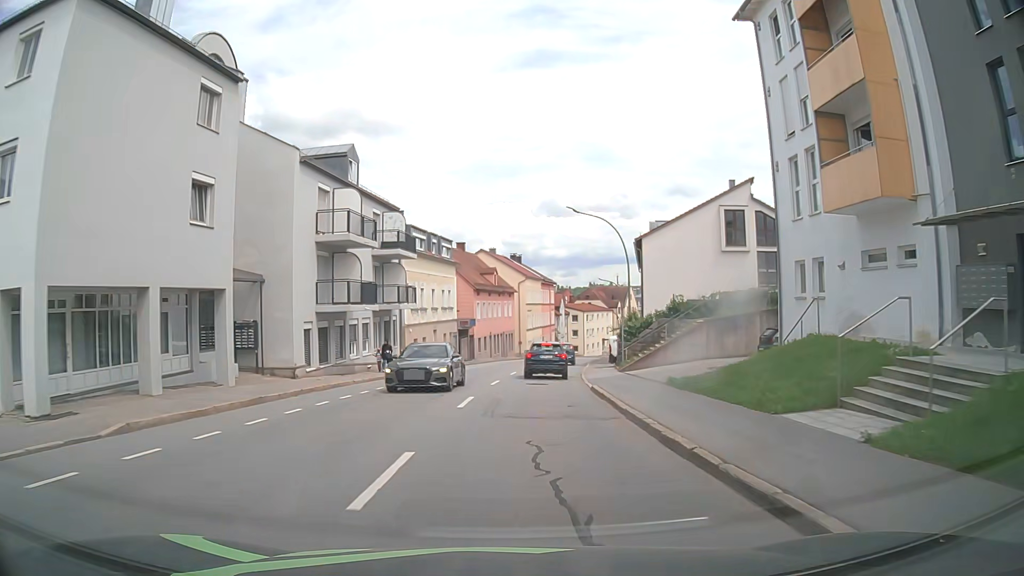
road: tertiary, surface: asphalt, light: Day
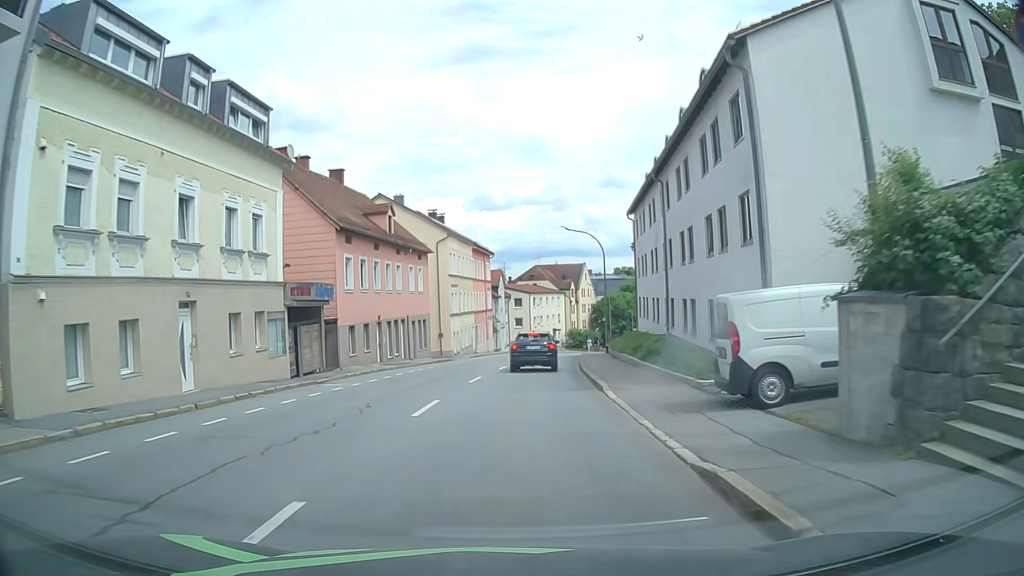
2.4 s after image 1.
(+1.7, +29.9) m; +6°
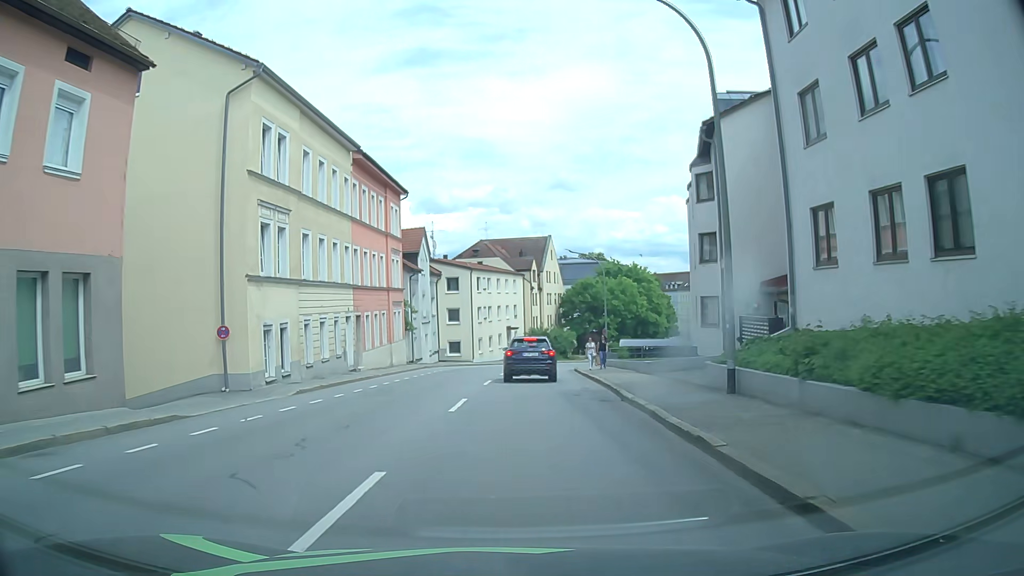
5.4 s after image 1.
(+1.5, +34.3) m; +5°
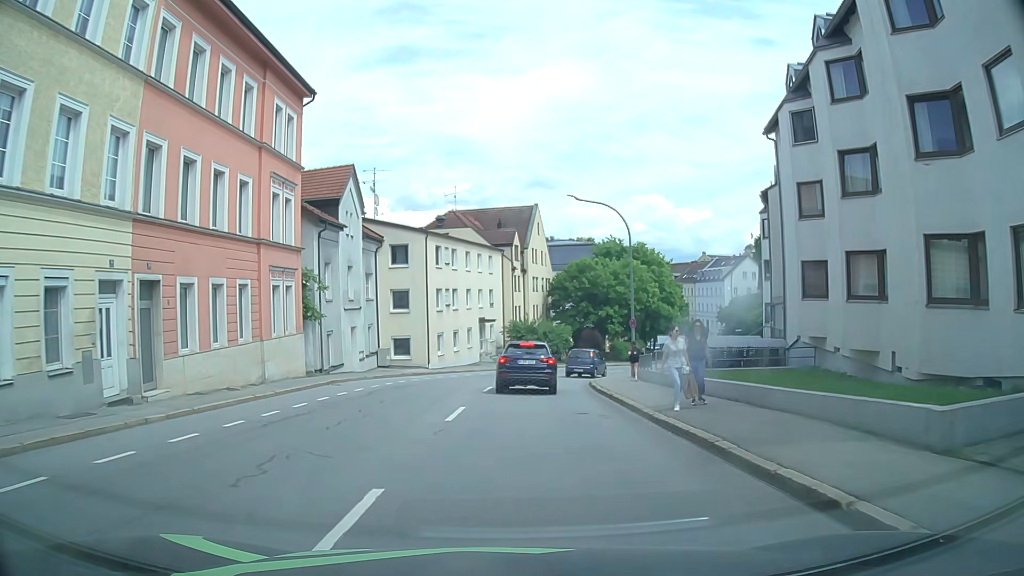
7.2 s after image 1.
(+0.1, +18.5) m; +1°
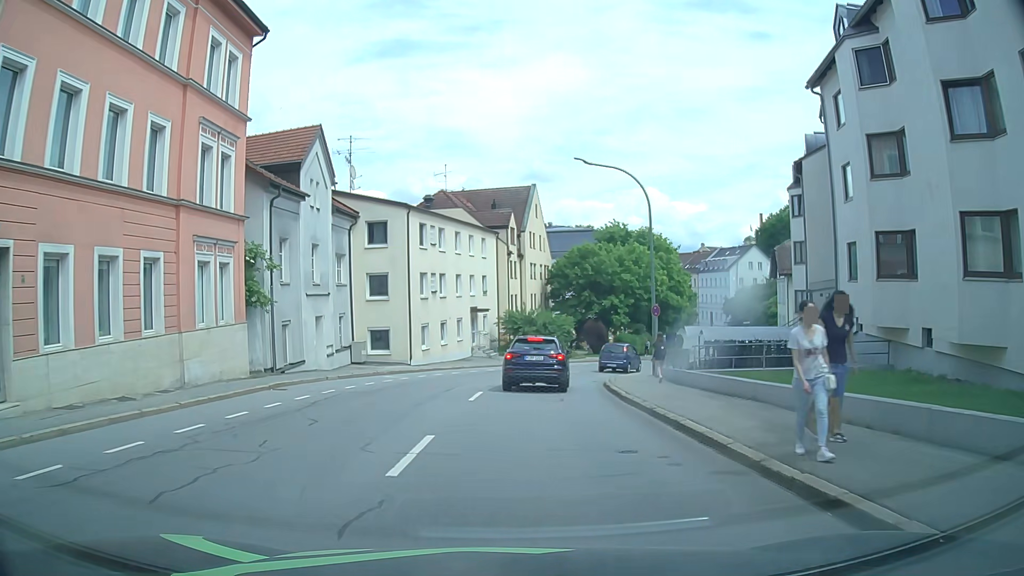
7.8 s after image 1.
(0.0, +5.6) m; 0°
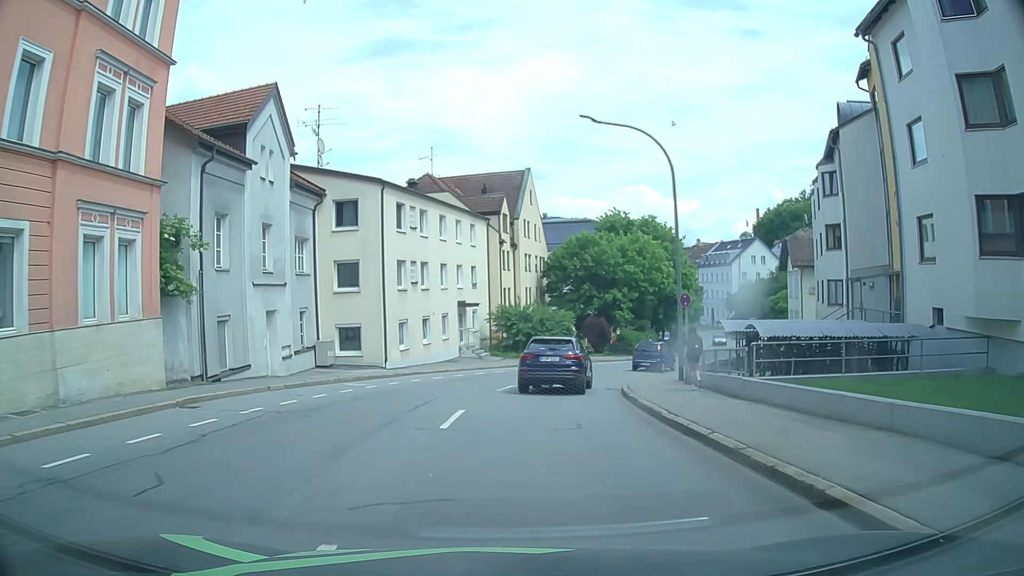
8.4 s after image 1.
(+0.1, +5.2) m; +1°
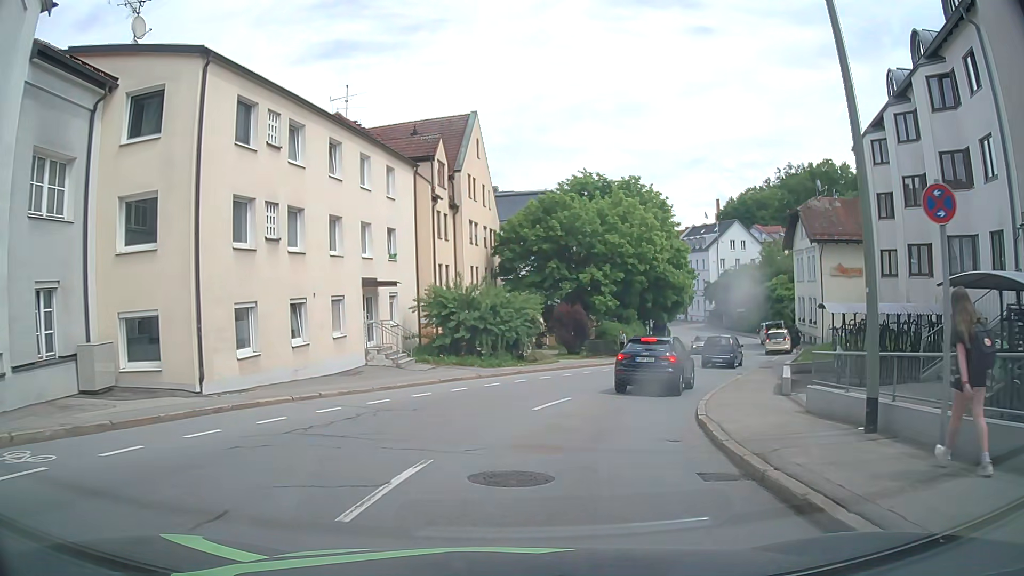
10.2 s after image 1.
(+0.7, +14.3) m; +4°
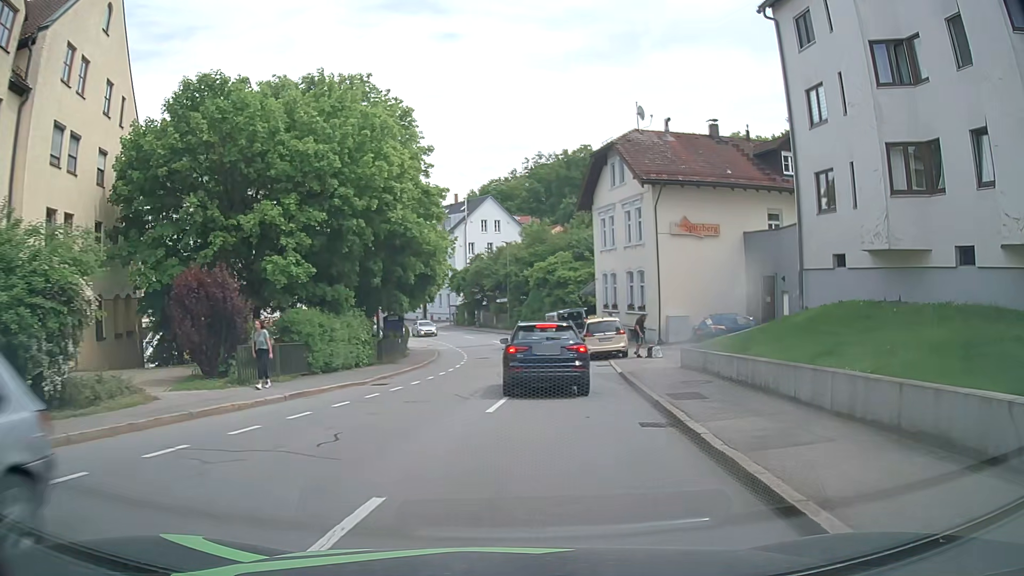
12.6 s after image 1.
(+3.7, +19.4) m; +22°
(+1, +10) (+1, +20) (+1, +30) (0, +40) (0, +50) (-2, +60) (-5, +69) (-9, +79) (-13, +88) (-18, +96) m
